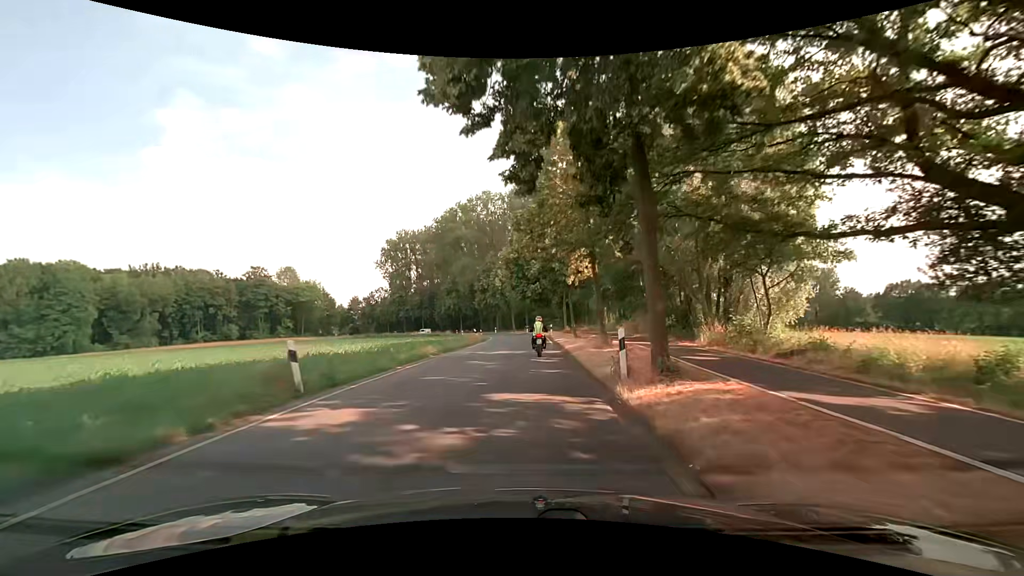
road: tertiary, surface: asphalt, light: Day
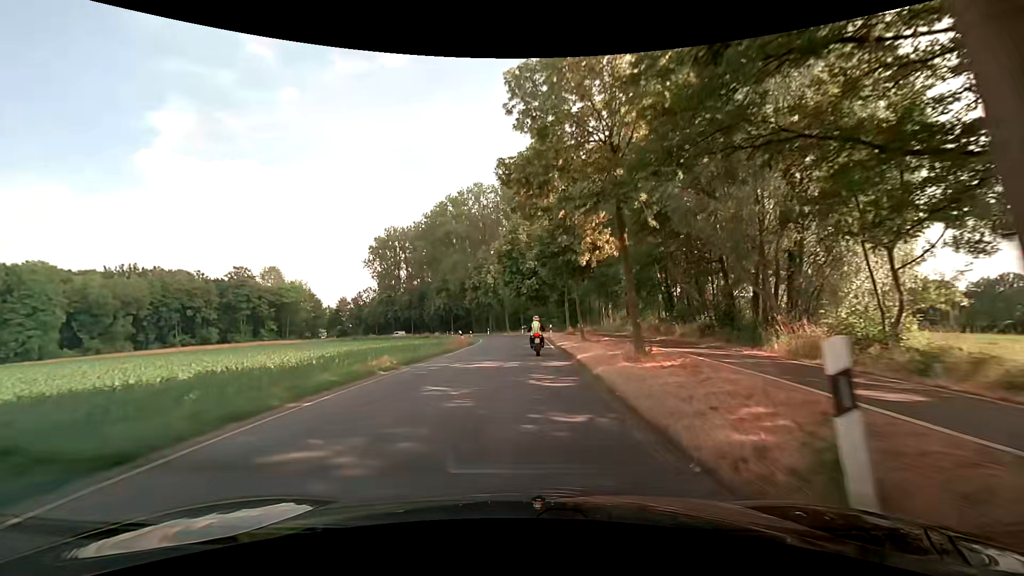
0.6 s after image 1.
(+0.1, +7.4) m; +1°
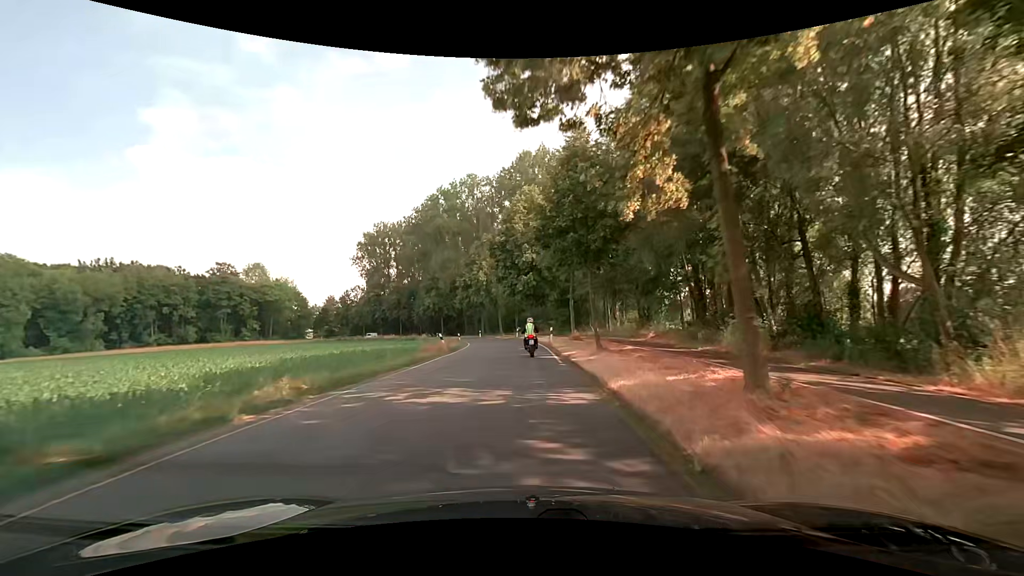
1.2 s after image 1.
(0.0, +7.4) m; 0°
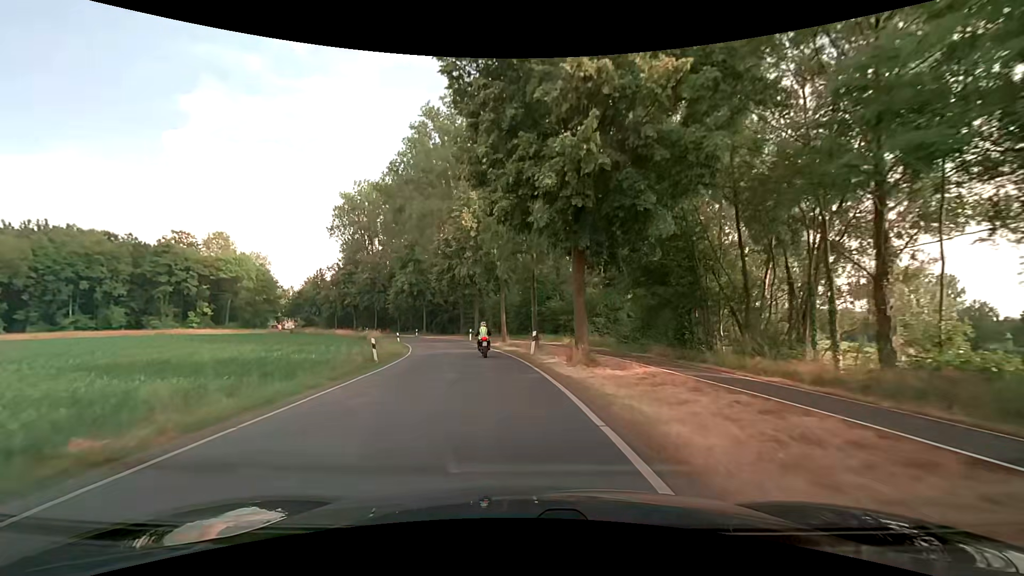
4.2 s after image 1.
(0.0, +36.9) m; -2°
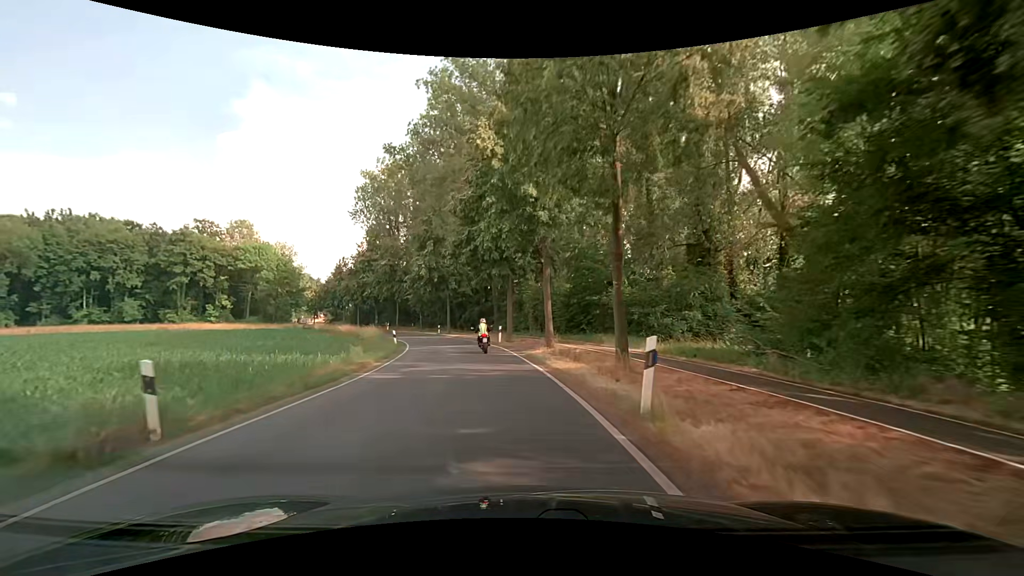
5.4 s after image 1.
(-0.6, +14.8) m; -4°
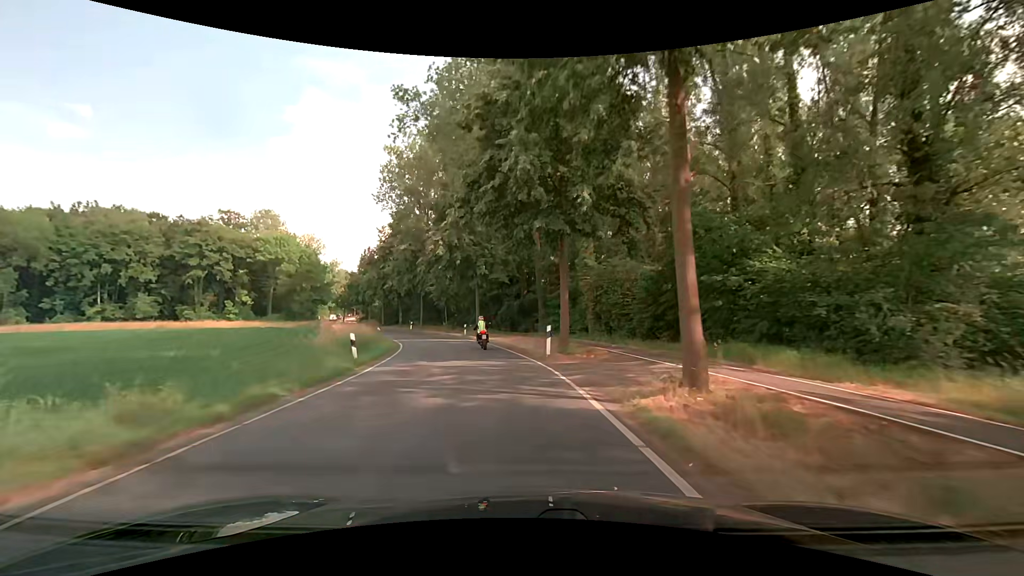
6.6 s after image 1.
(-0.7, +14.9) m; -5°
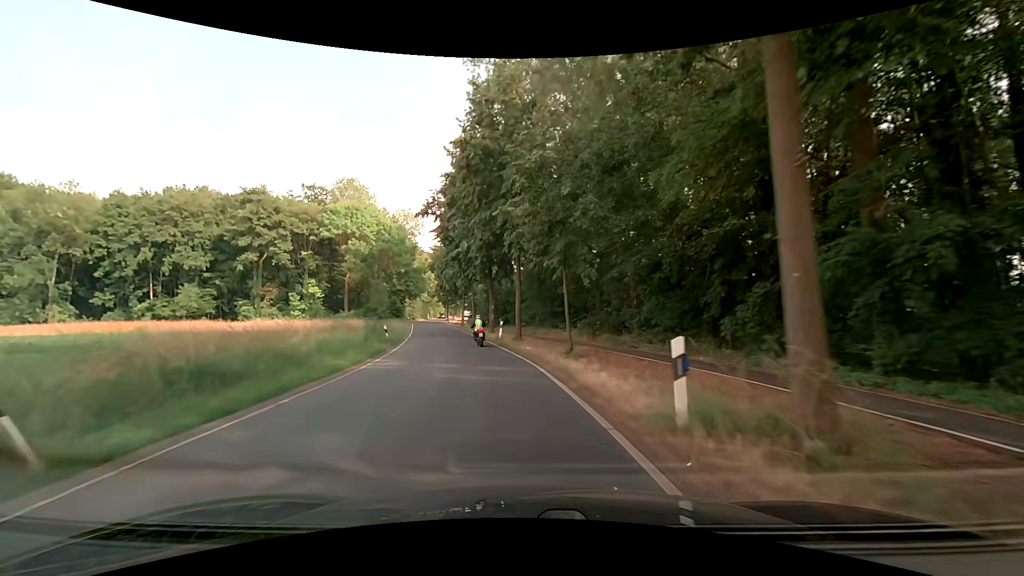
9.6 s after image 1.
(-4.7, +37.5) m; -16°
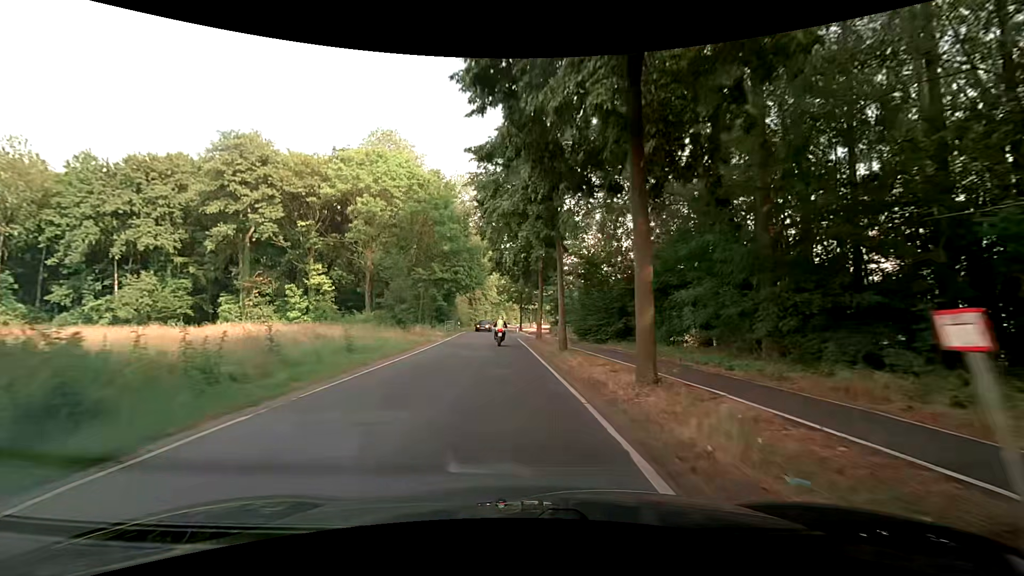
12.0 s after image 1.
(-3.0, +30.3) m; -10°
(0, +10) (0, +20) (-1, +30) (-1, +40) (-2, +50) (-2, +60) (-2, +70) (-1, +80) (0, +90) (+1, +100) m
